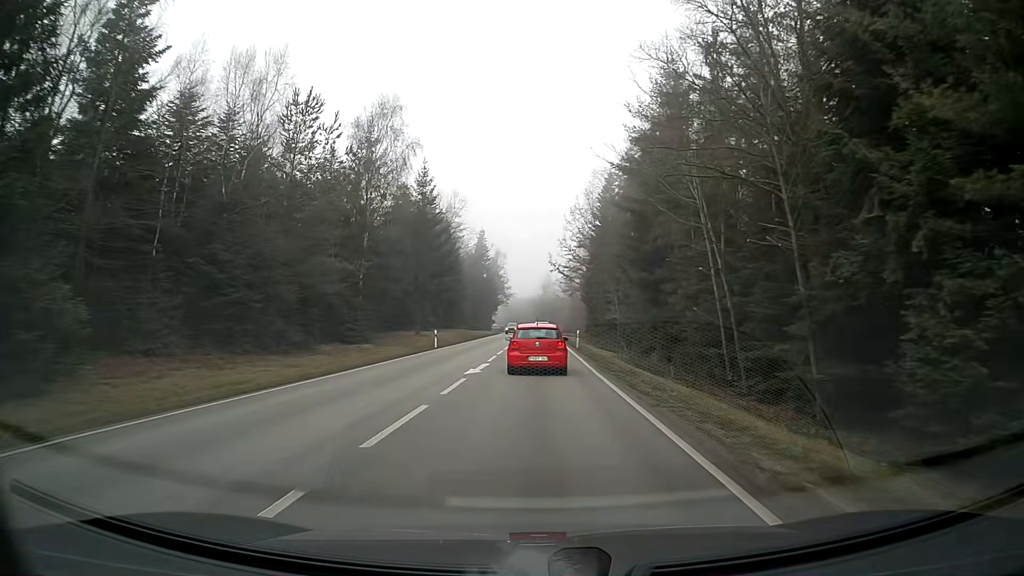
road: secondary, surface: asphalt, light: Day
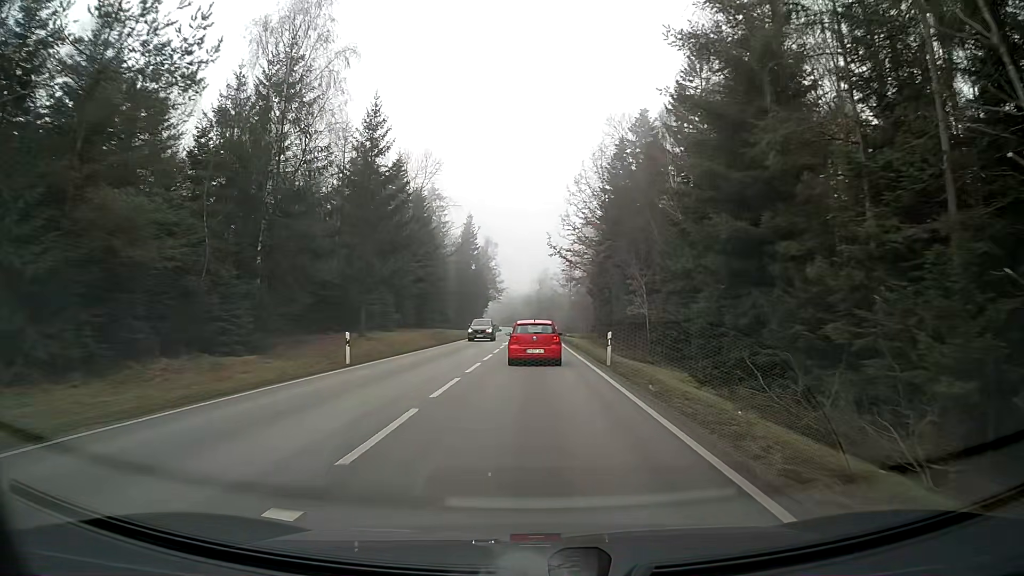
(+0.1, +19.3) m; 0°
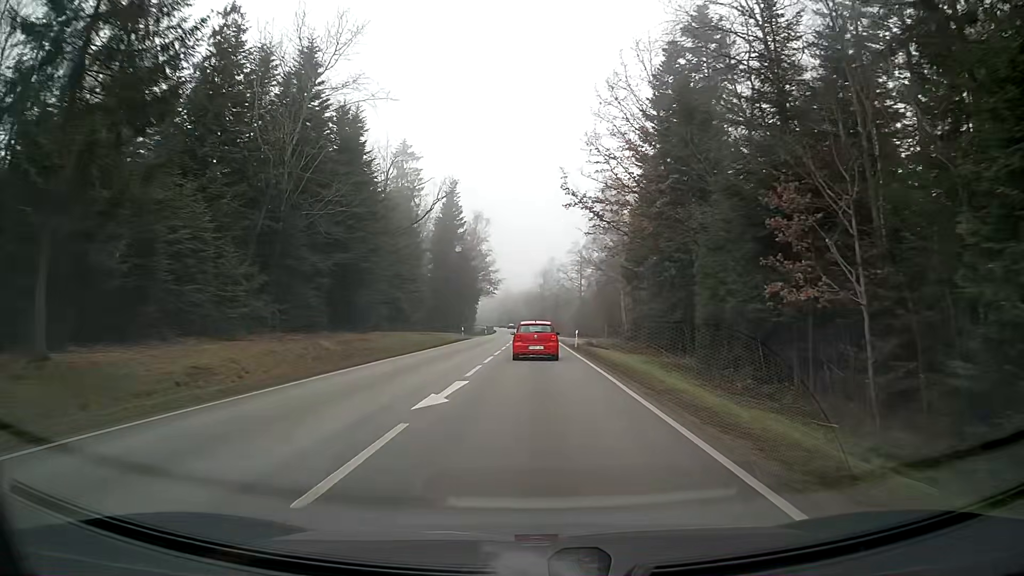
(0.0, +31.7) m; 0°
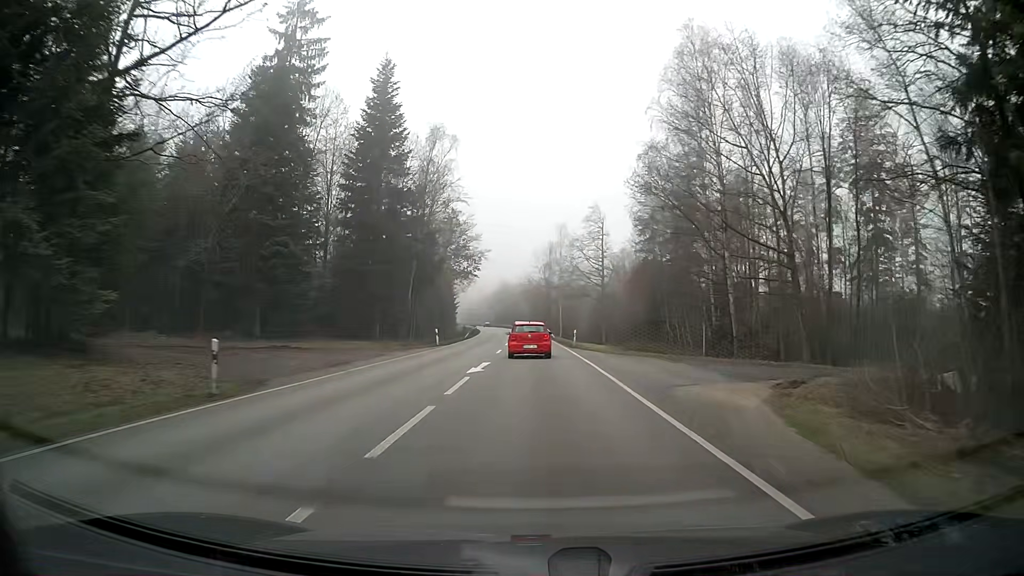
(-0.2, +46.8) m; 0°
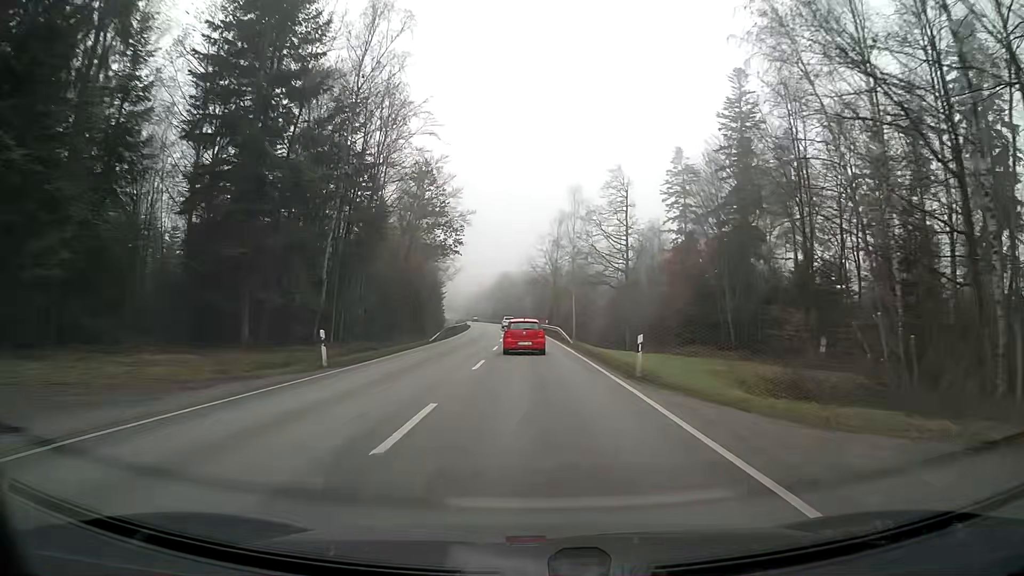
(-0.1, +24.7) m; 0°
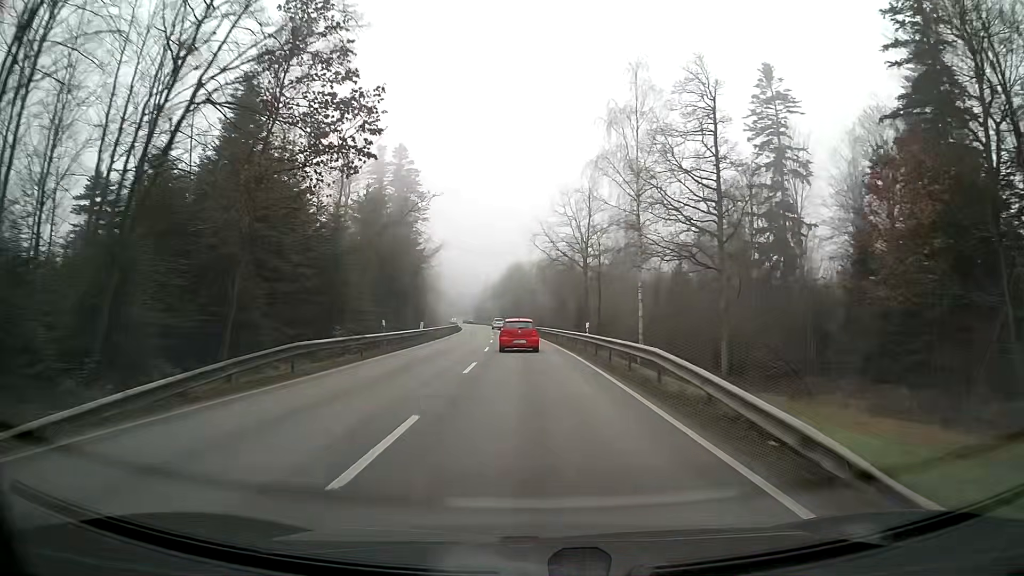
(-0.4, +37.5) m; -1°
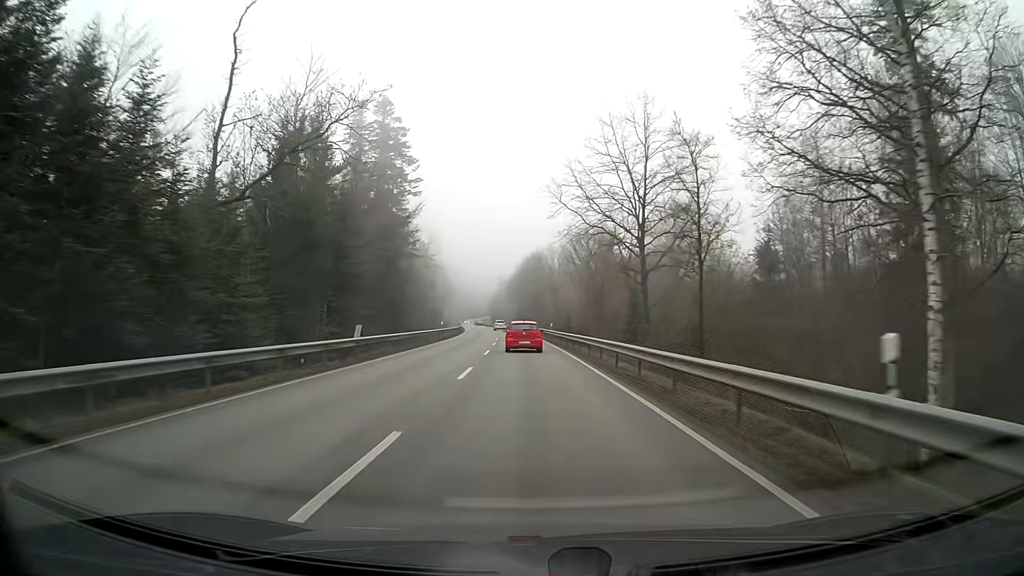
(-0.4, +25.5) m; -2°
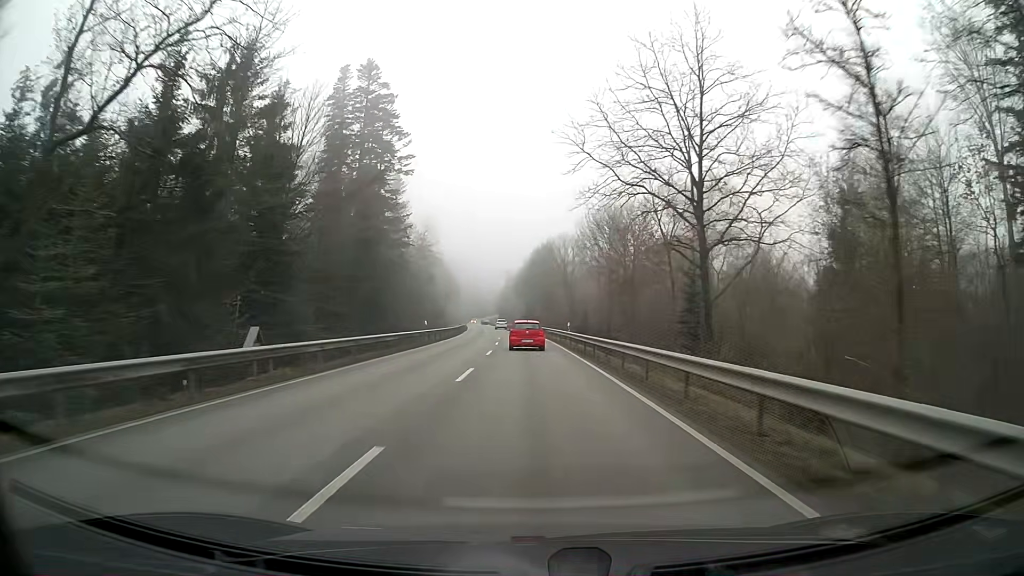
(-0.1, +13.0) m; -1°
